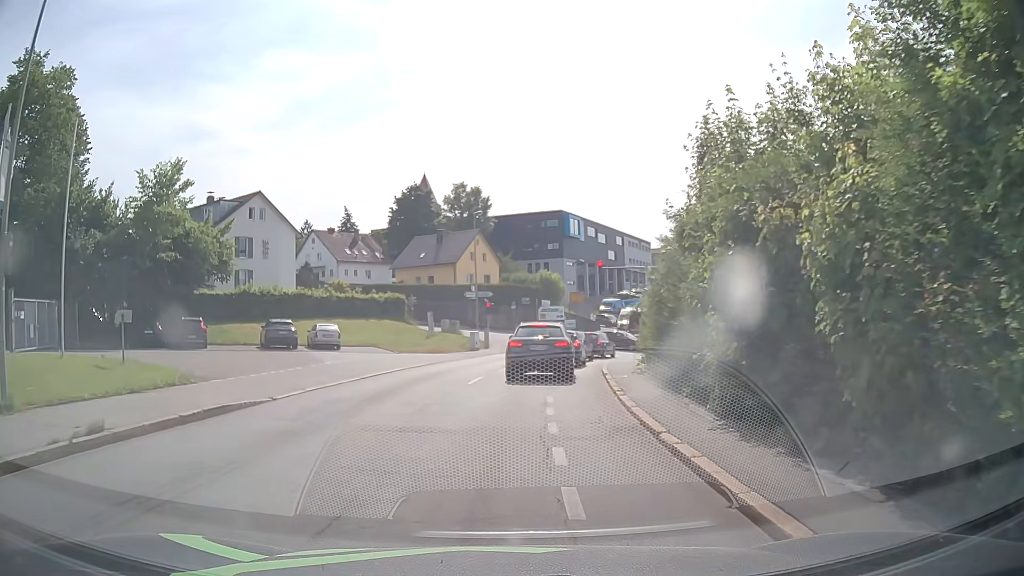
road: residential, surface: asphalt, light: Day
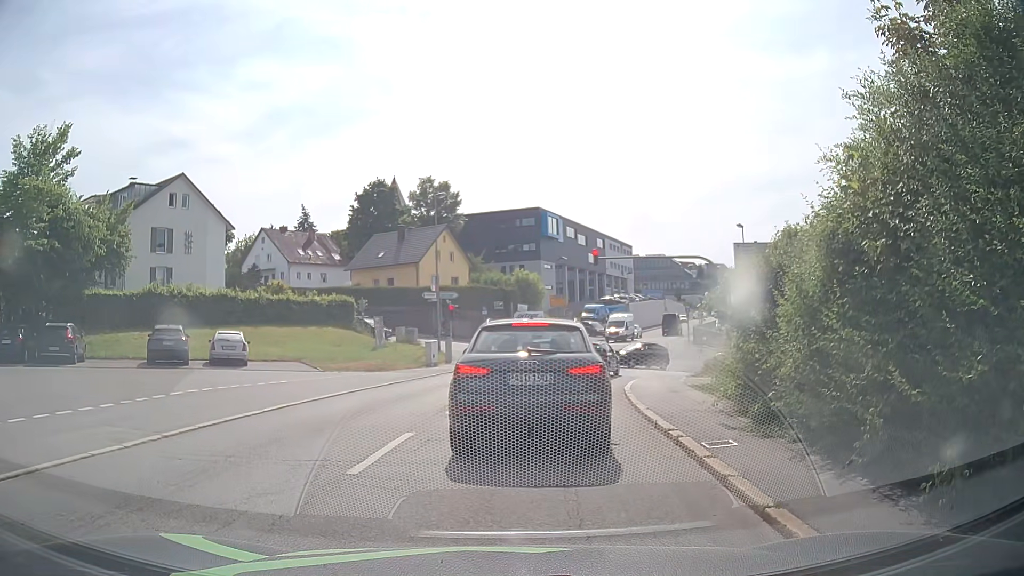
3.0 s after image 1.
(+0.3, +10.0) m; +2°
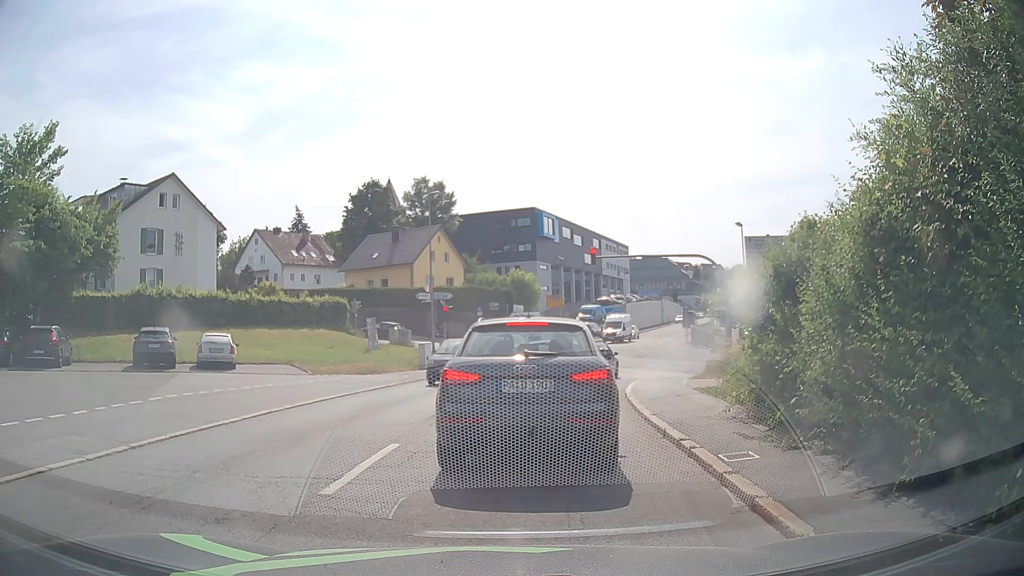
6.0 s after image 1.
(0.0, +0.8) m; 0°
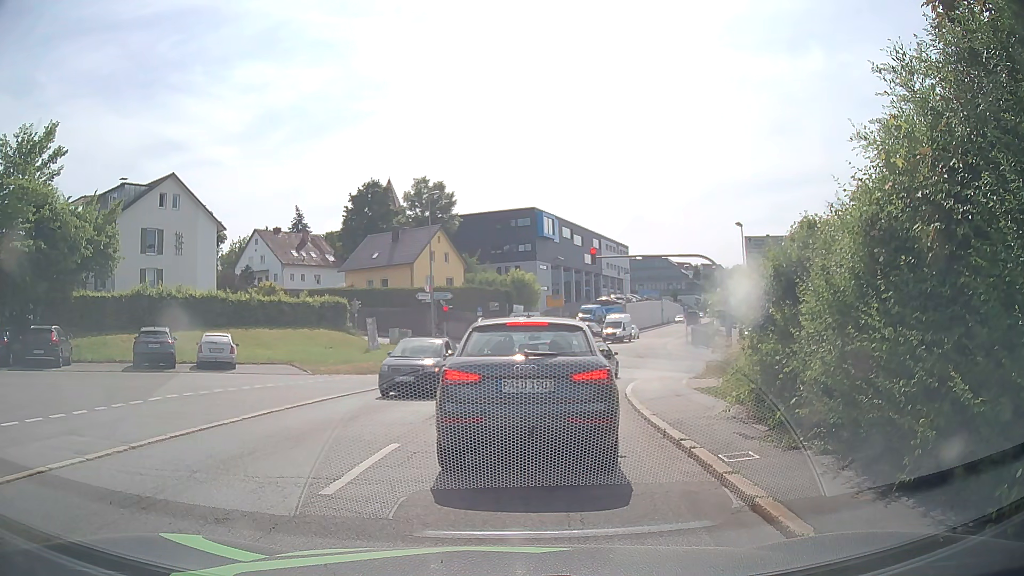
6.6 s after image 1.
(0.0, 0.0) m; 0°
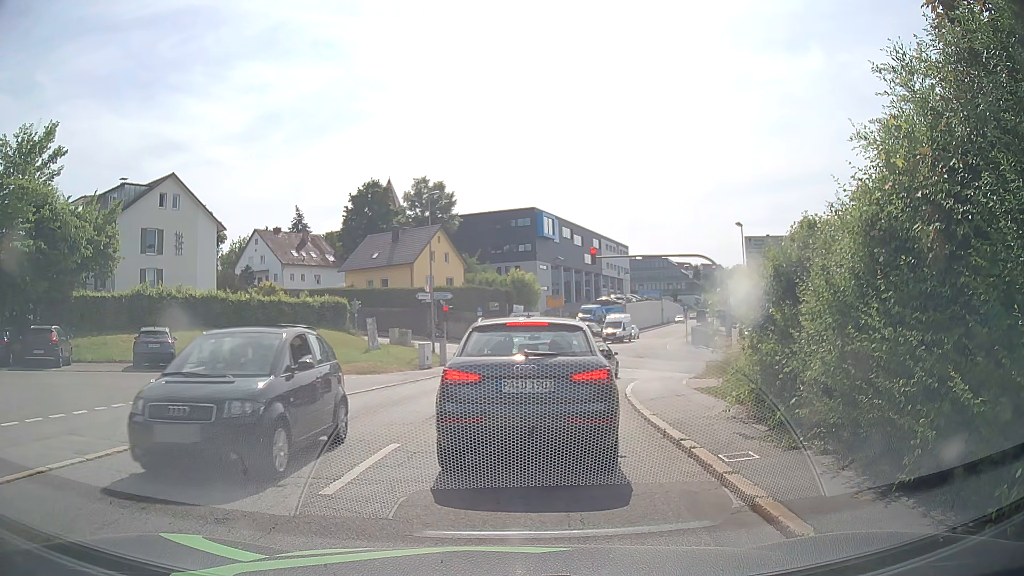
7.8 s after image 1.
(0.0, 0.0) m; 0°
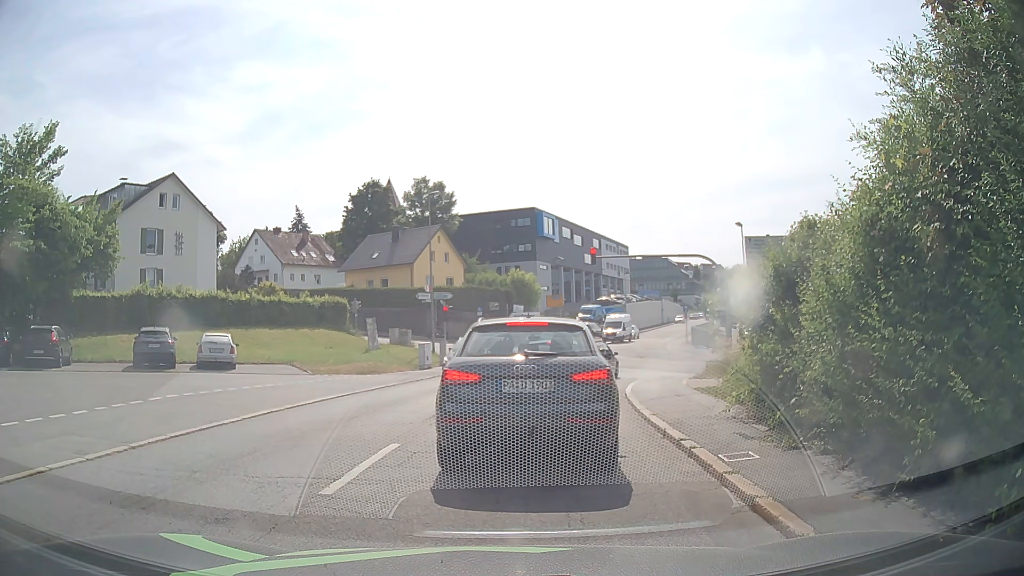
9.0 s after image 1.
(0.0, 0.0) m; 0°
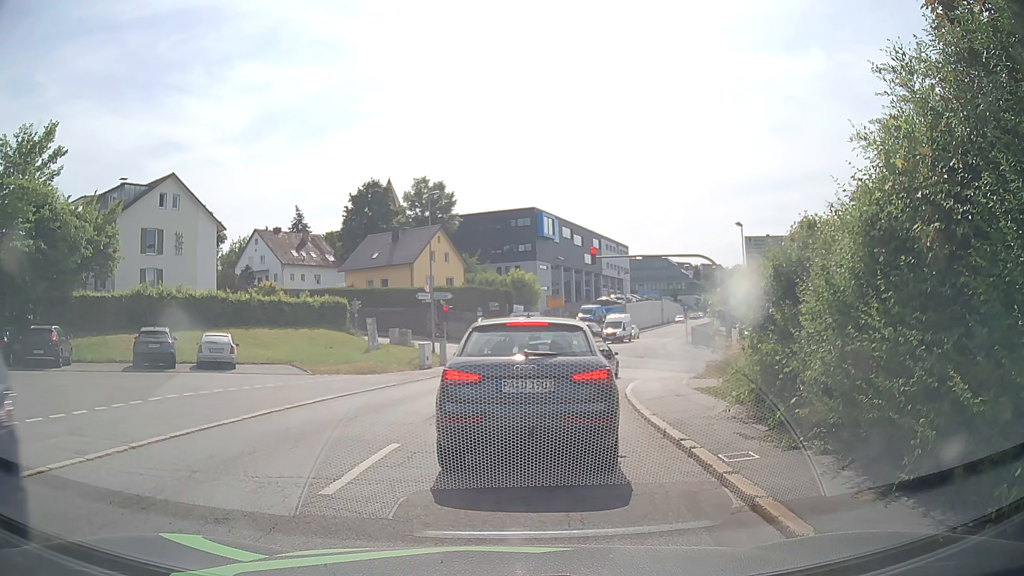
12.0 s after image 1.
(0.0, 0.0) m; 0°
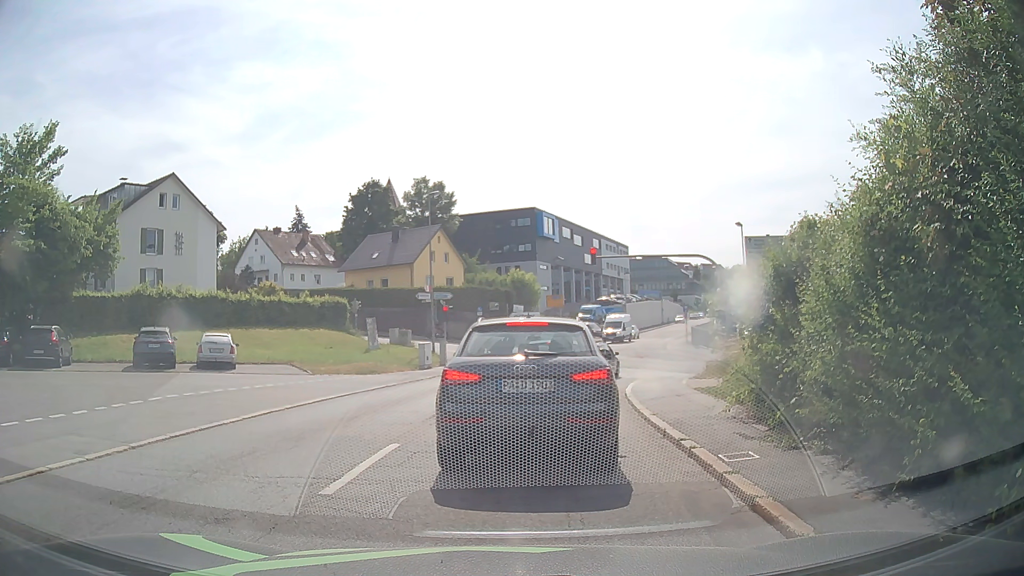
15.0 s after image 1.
(0.0, 0.0) m; 0°
